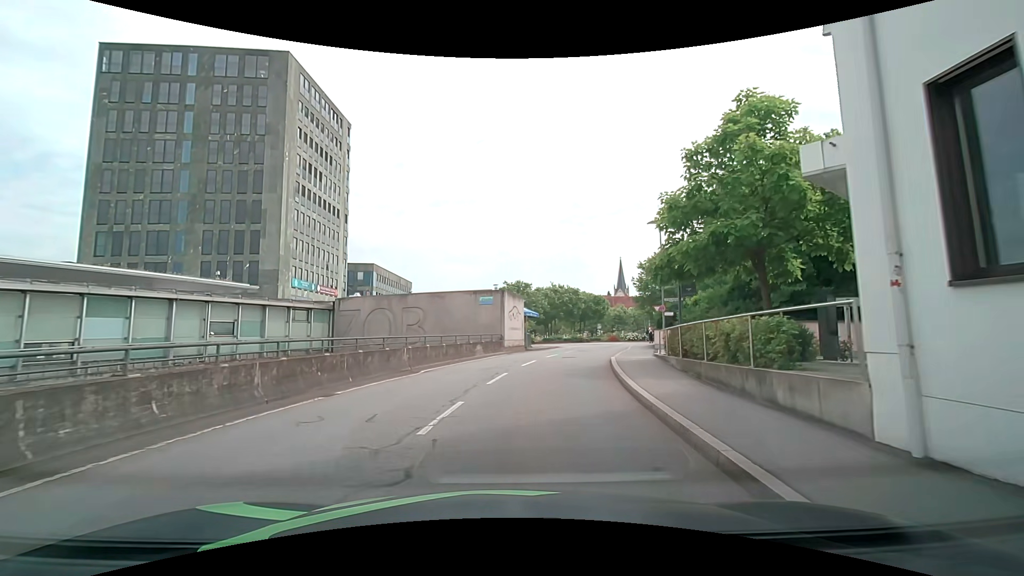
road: residential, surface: asphalt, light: Day
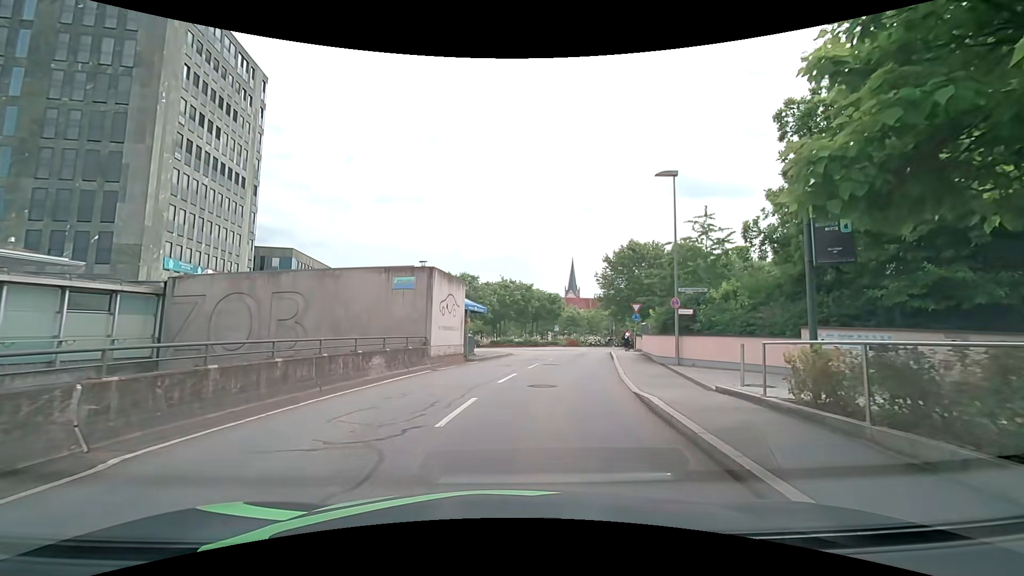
(+0.6, +11.5) m; +6°
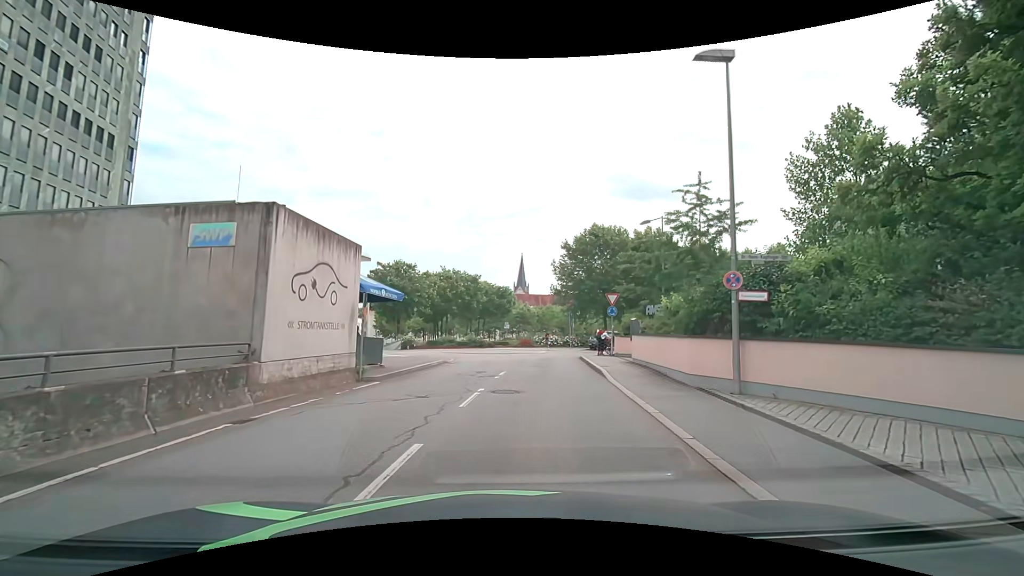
(+0.6, +9.6) m; +7°
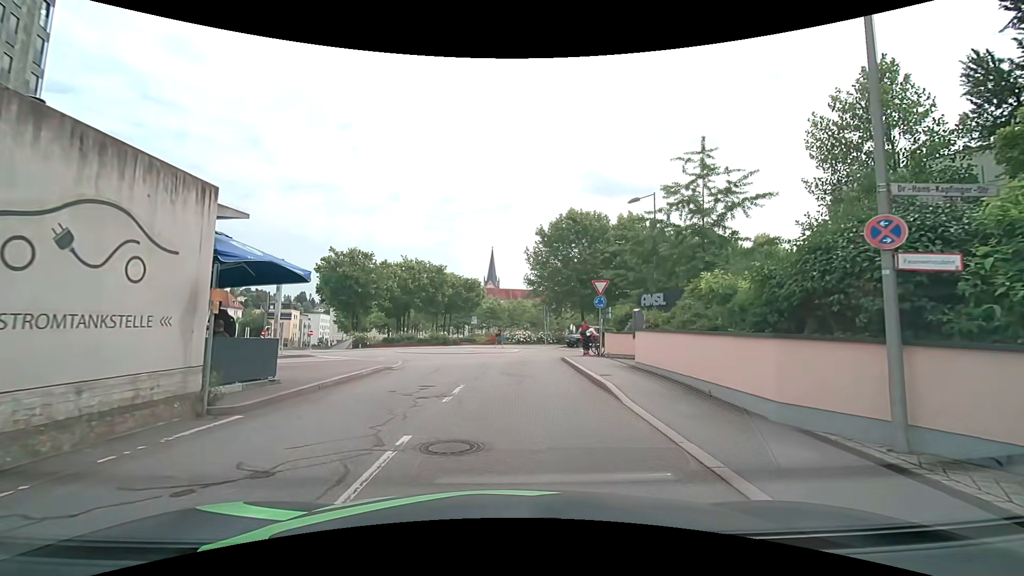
(+0.2, +5.6) m; +3°
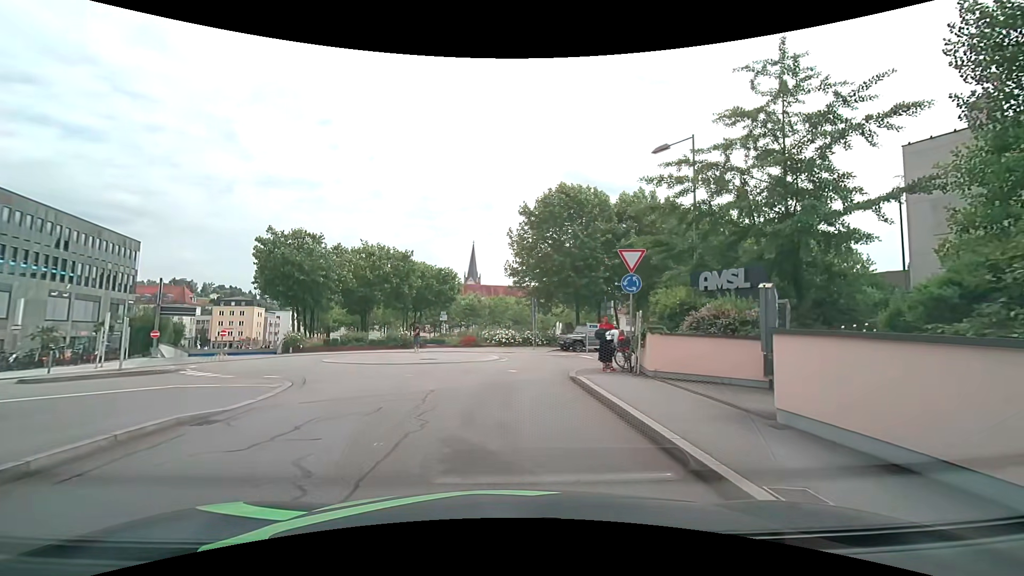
(+0.2, +9.5) m; +2°
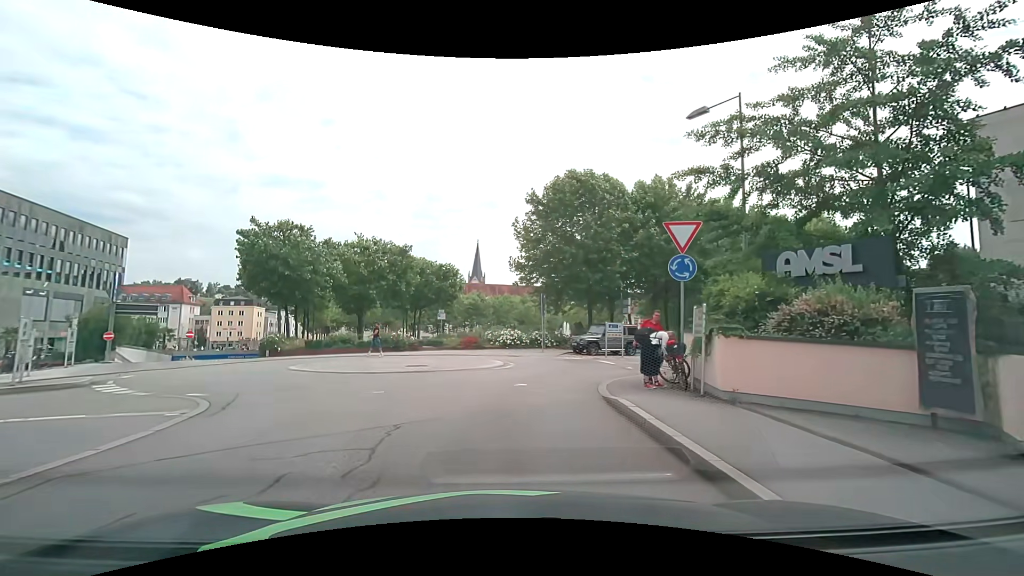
(0.0, +3.9) m; +1°
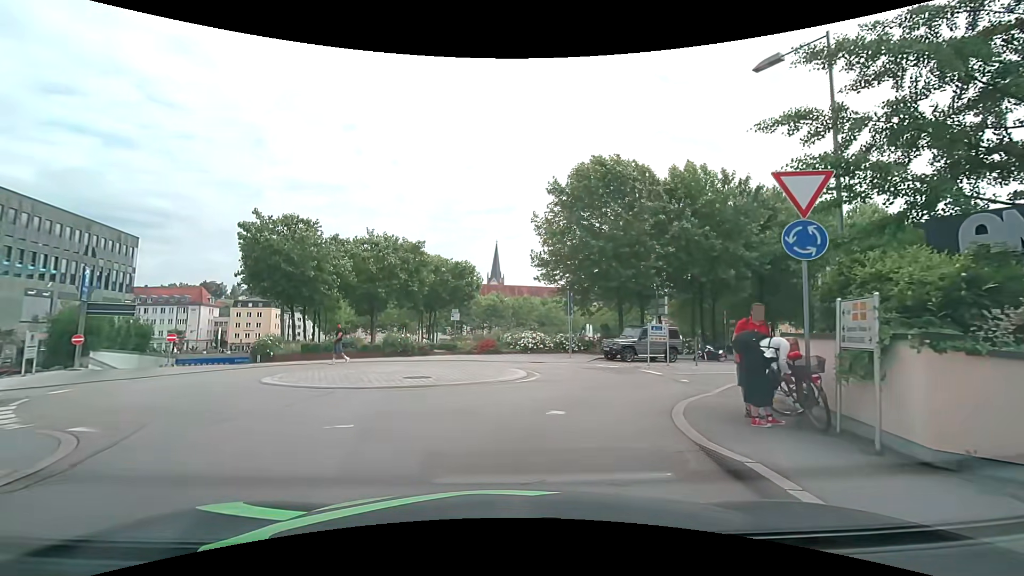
(-0.1, +3.7) m; -3°
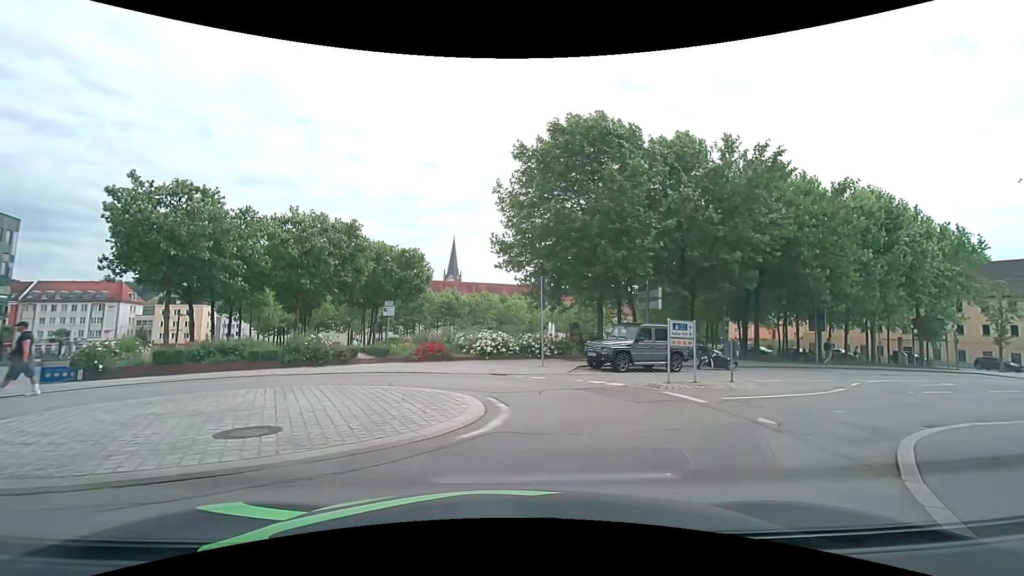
(0.0, +7.1) m; +7°
